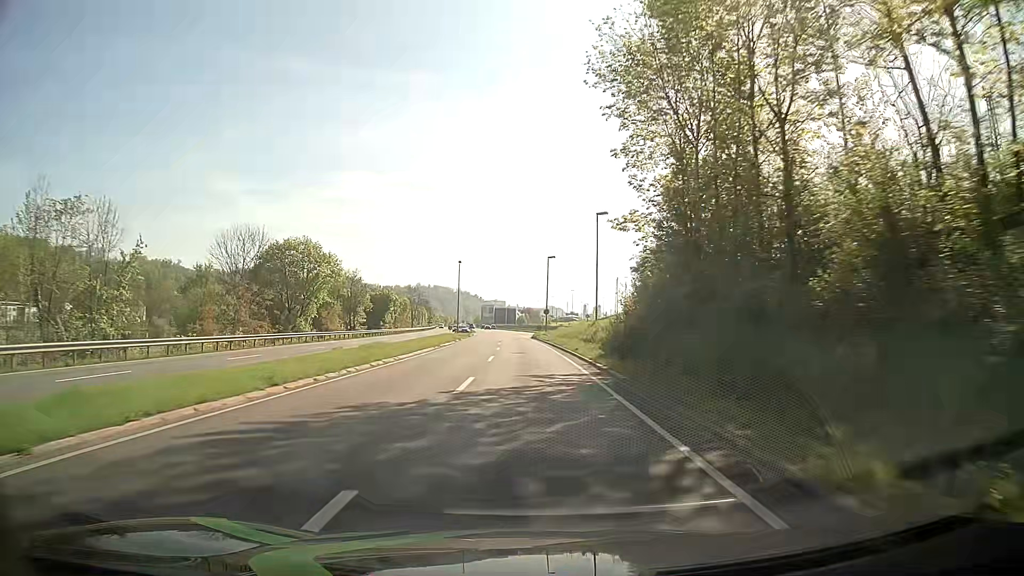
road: primary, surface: asphalt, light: Day
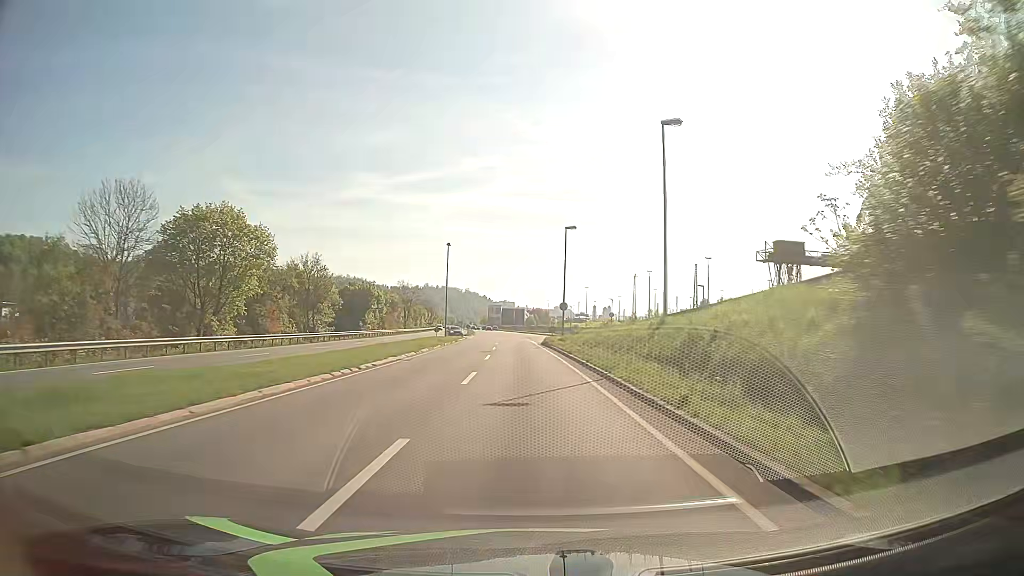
(0.0, +21.5) m; 0°
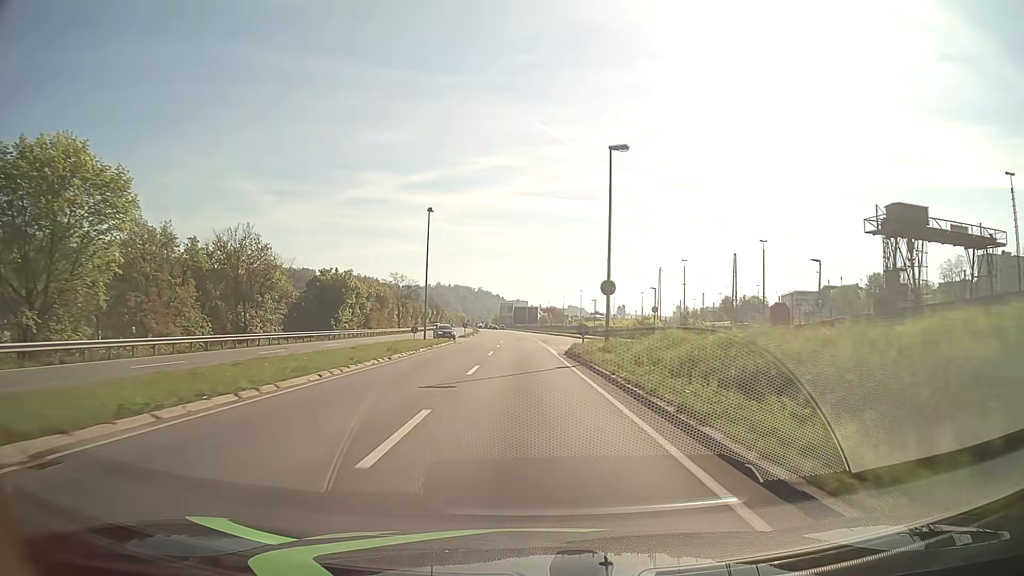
(-0.3, +21.5) m; -1°
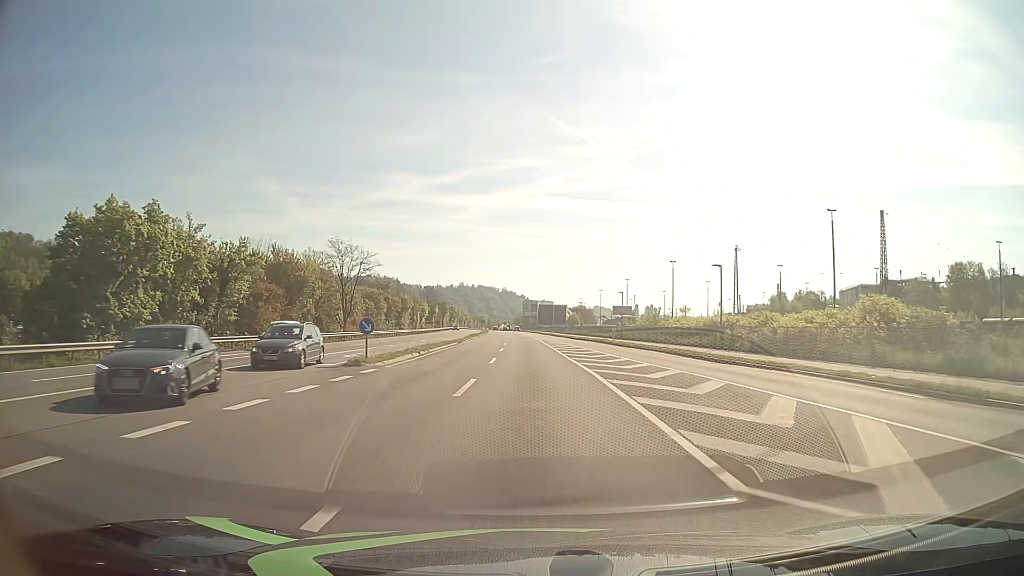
(-1.1, +53.9) m; -2°
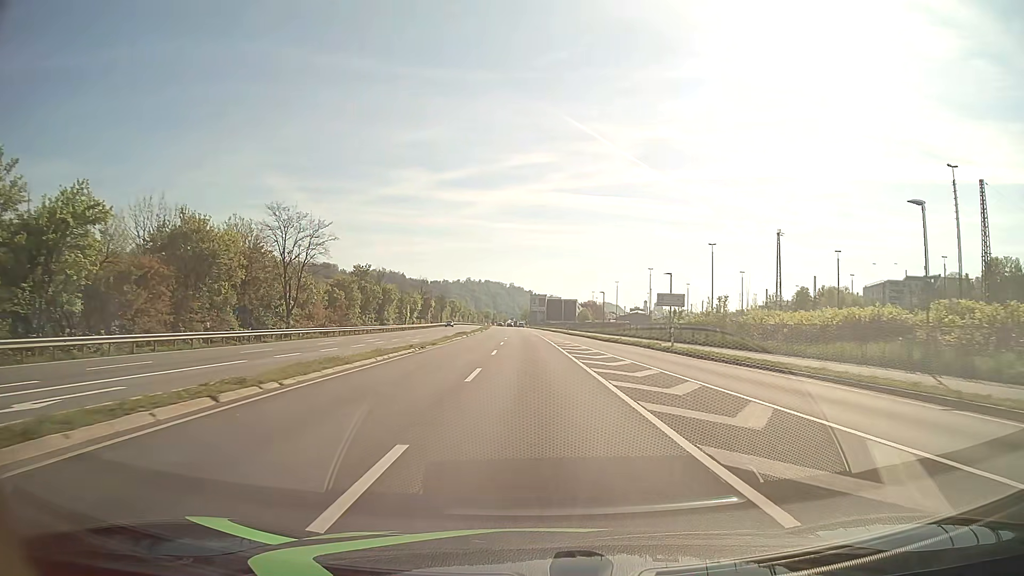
(-0.2, +21.6) m; -1°
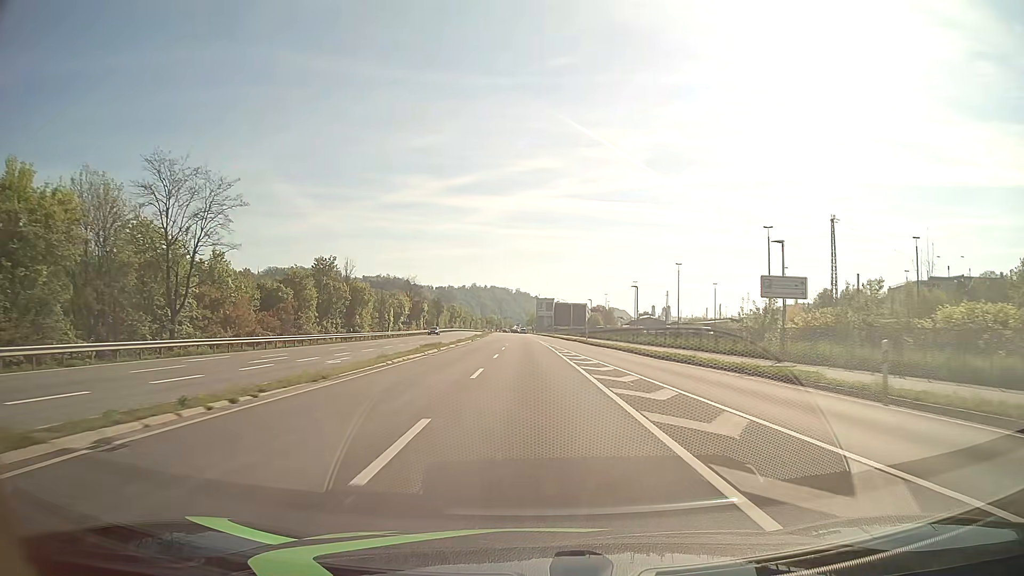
(-0.1, +21.6) m; 0°
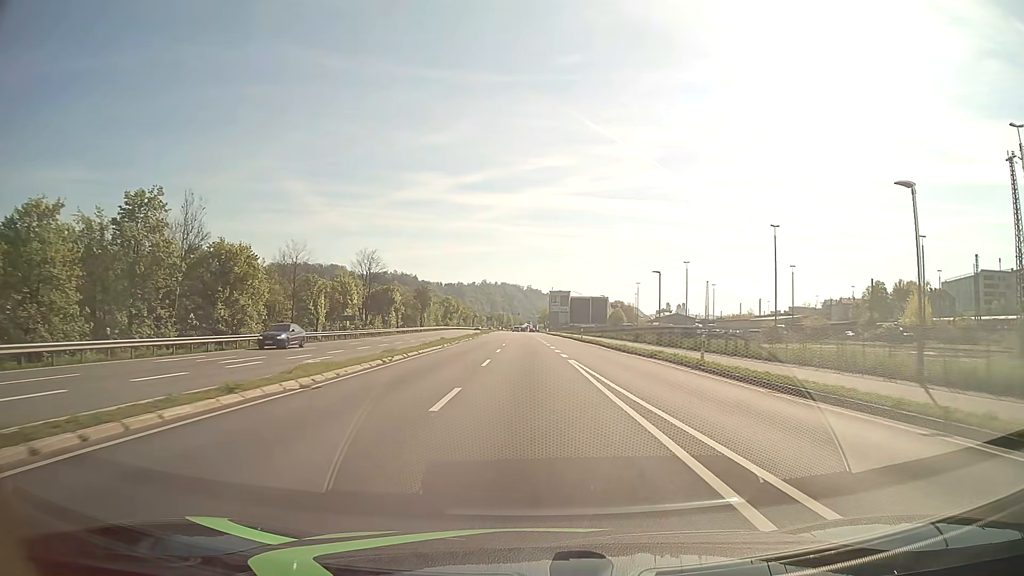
(-0.4, +43.2) m; -1°
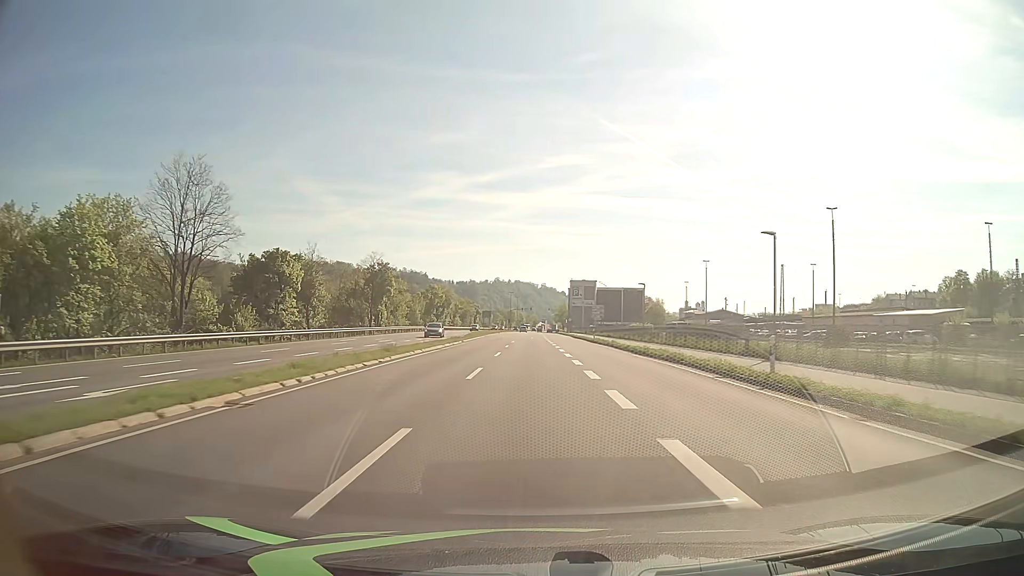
(-0.5, +54.0) m; -1°
(0, +10) (0, +20) (0, +30) (0, +40) (0, +50) (0, +60) (0, +70) (0, +80) (0, +90) (0, +100) m
